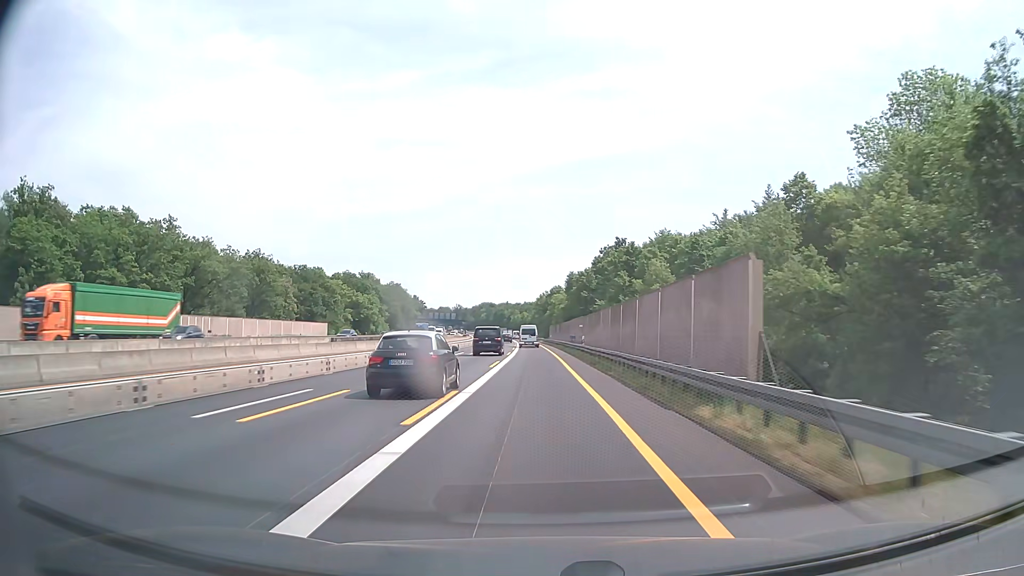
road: motorway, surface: asphalt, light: Day
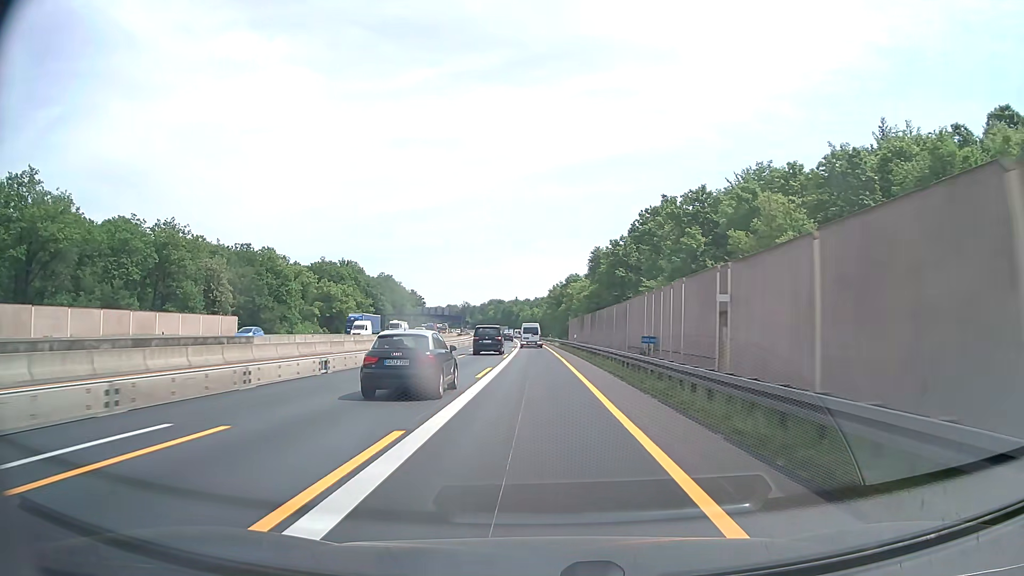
(-0.4, +43.0) m; -1°
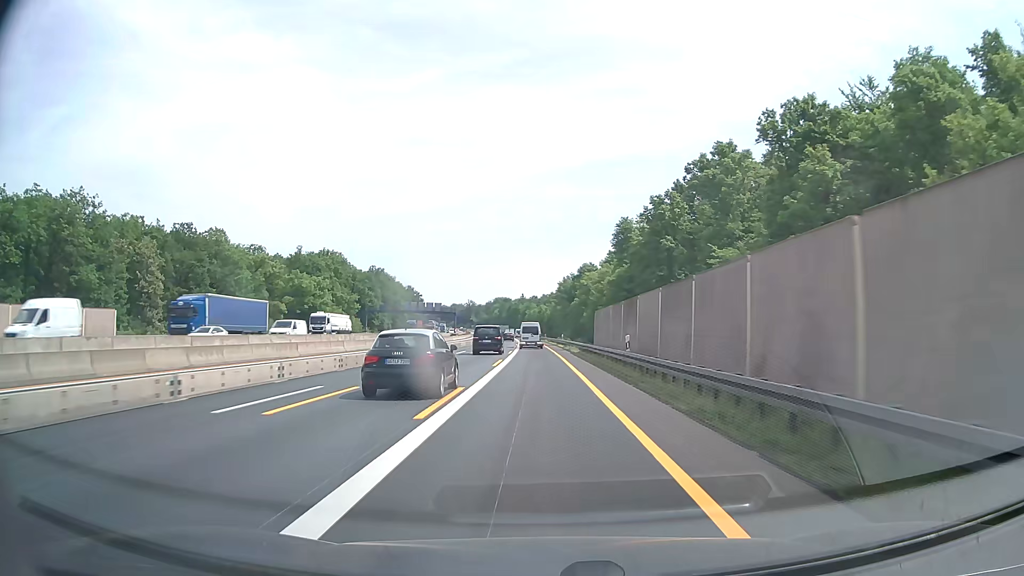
(-0.1, +28.3) m; -1°
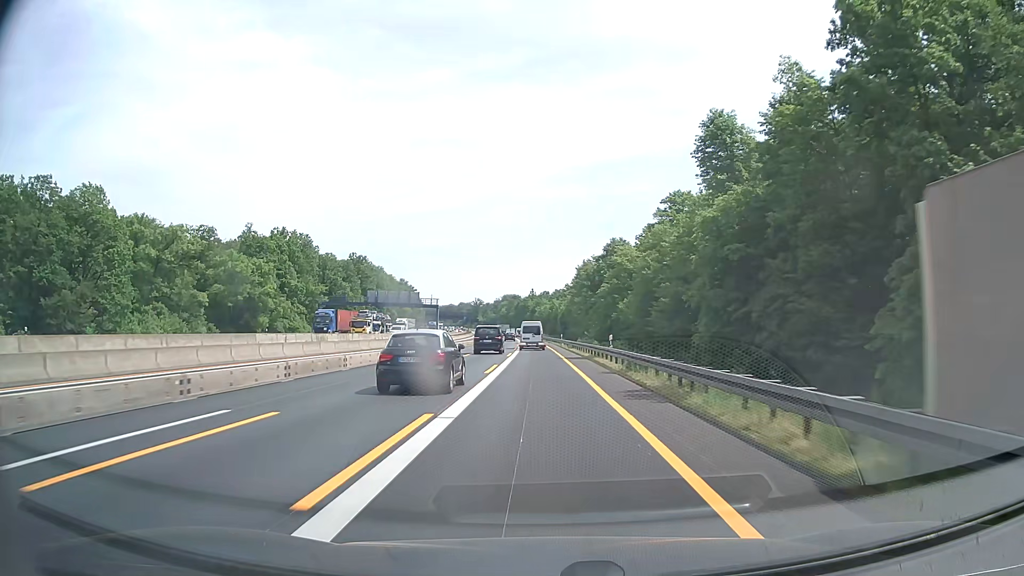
(-0.3, +41.5) m; -1°
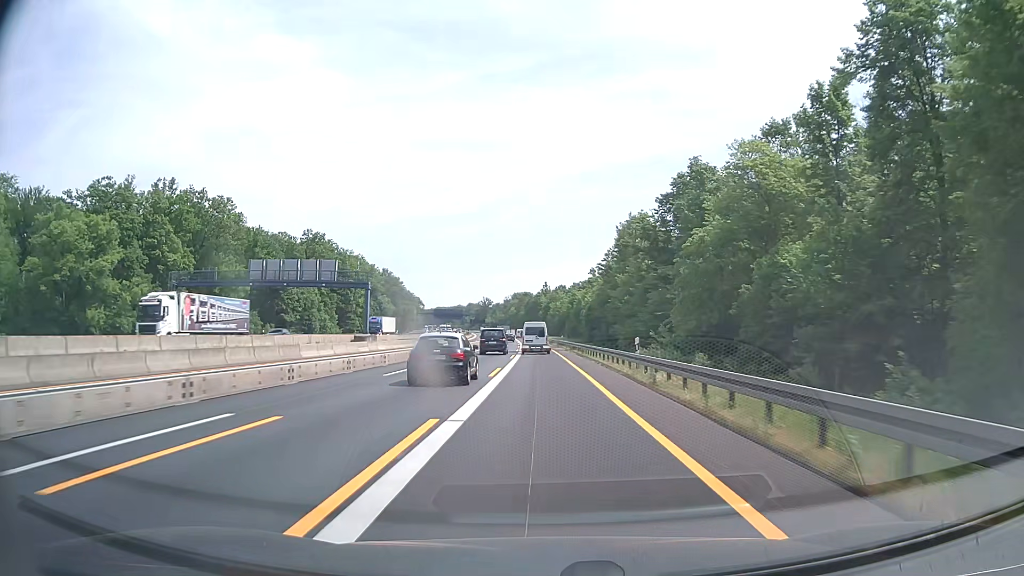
(-0.6, +53.9) m; -1°
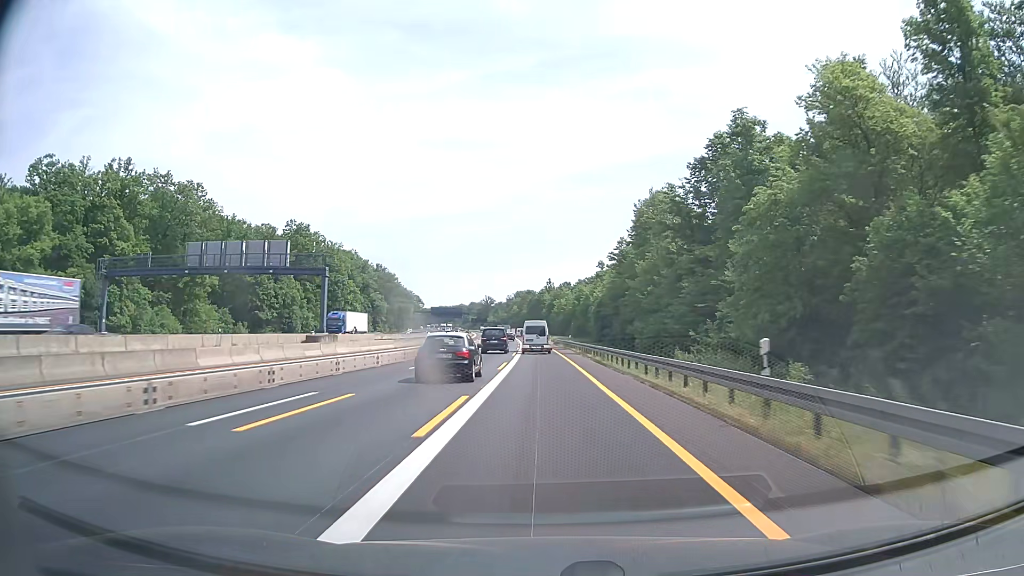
(0.0, +13.5) m; 0°
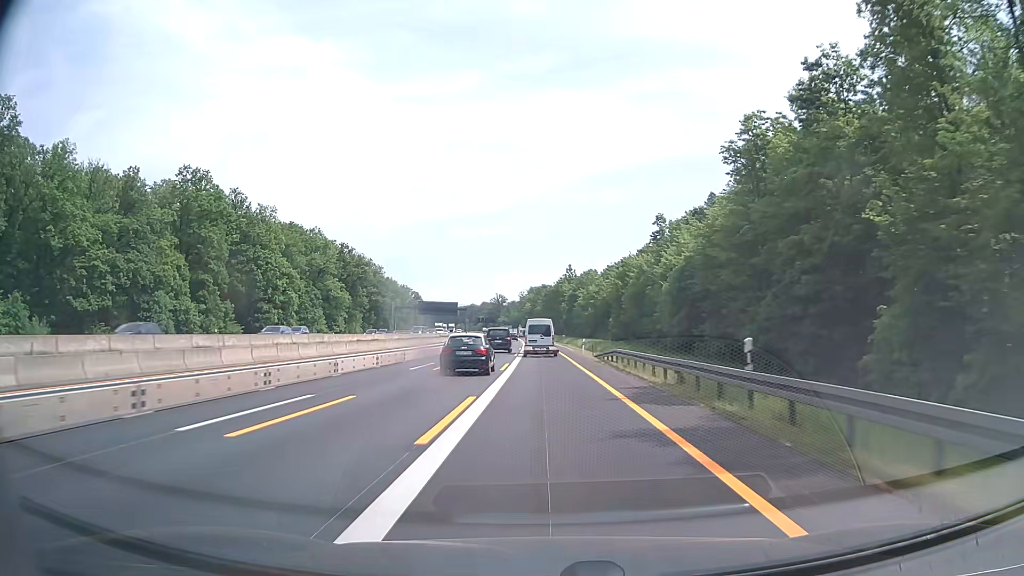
(-0.5, +54.5) m; -1°
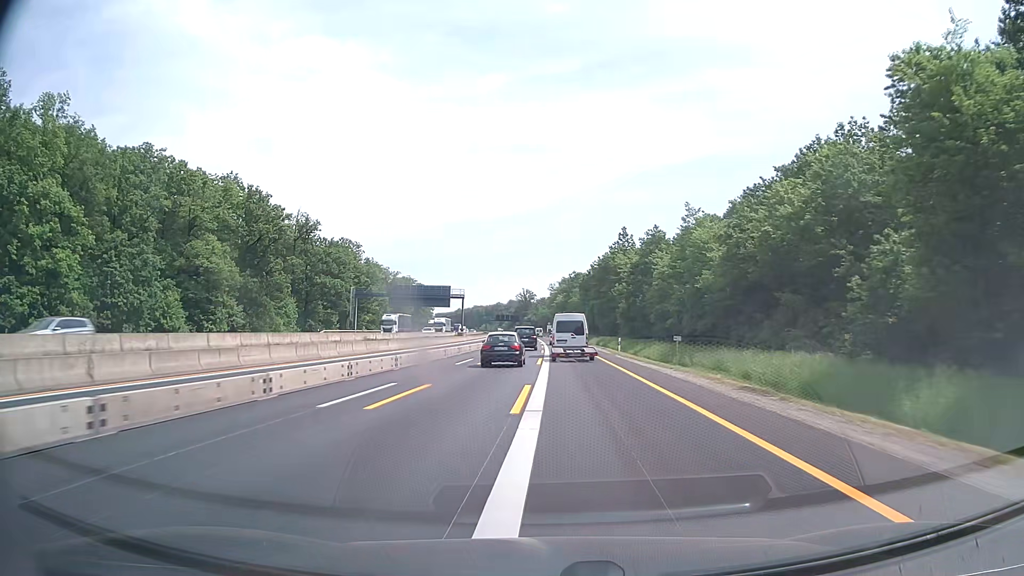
(-1.4, +68.3) m; -3°
(0, +10) (0, +20) (0, +30) (0, +40) (0, +50) (-1, +60) (-1, +70) (-1, +80) (-1, +90) (-1, +100) m
